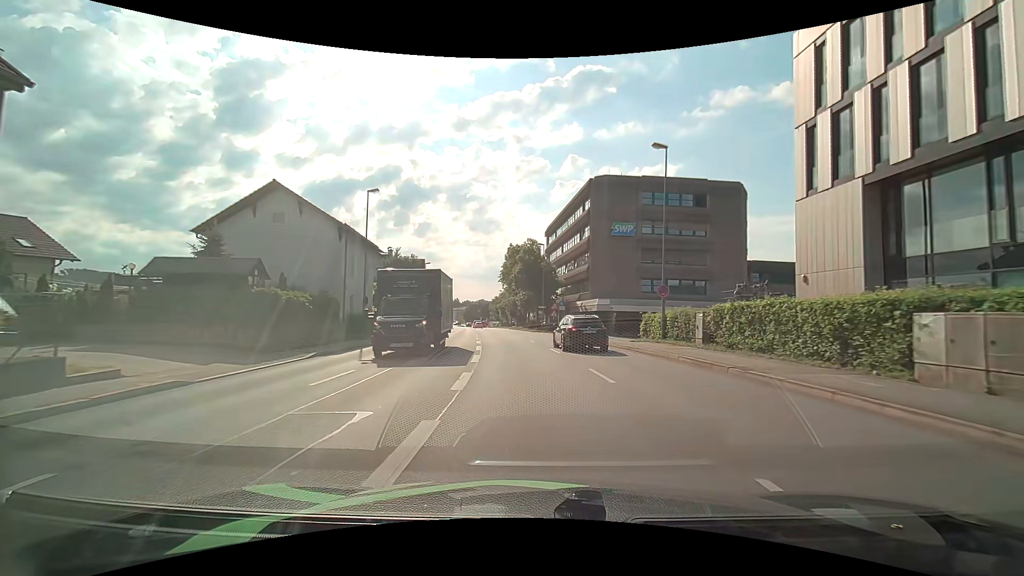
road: primary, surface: asphalt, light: Day
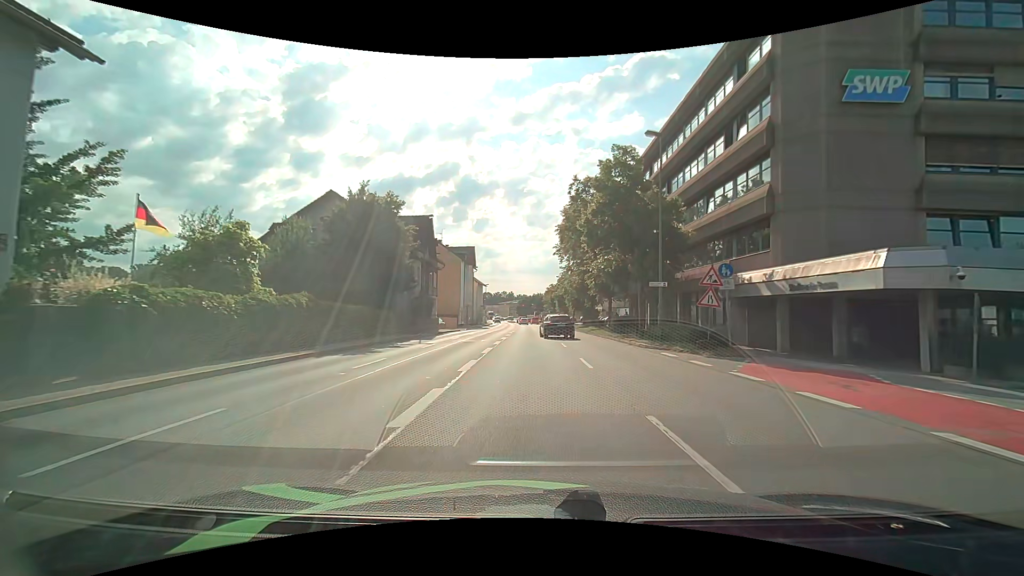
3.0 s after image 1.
(-1.8, +33.5) m; -6°
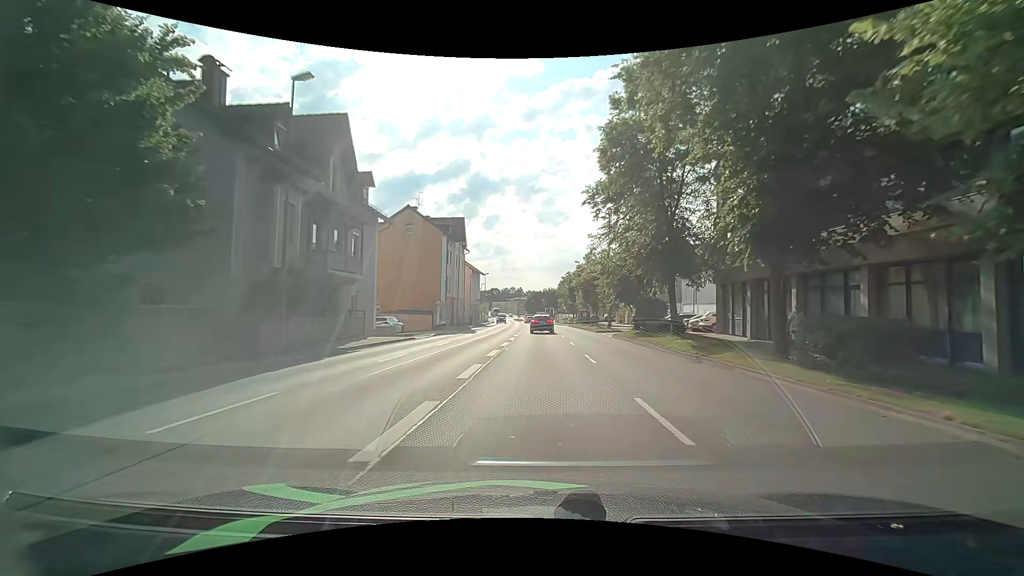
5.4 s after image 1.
(-0.2, +25.4) m; -1°
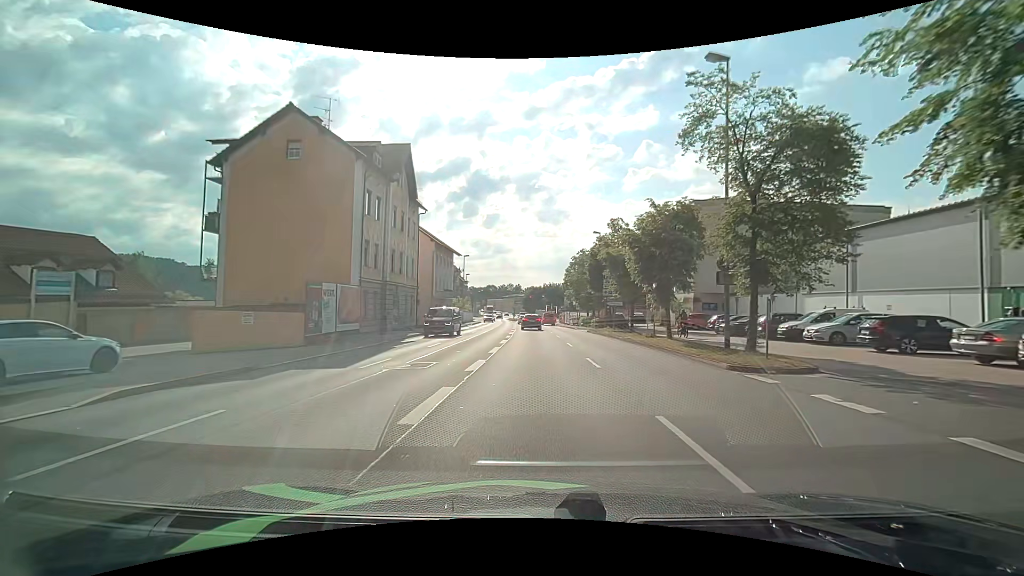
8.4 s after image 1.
(0.0, +28.4) m; +1°
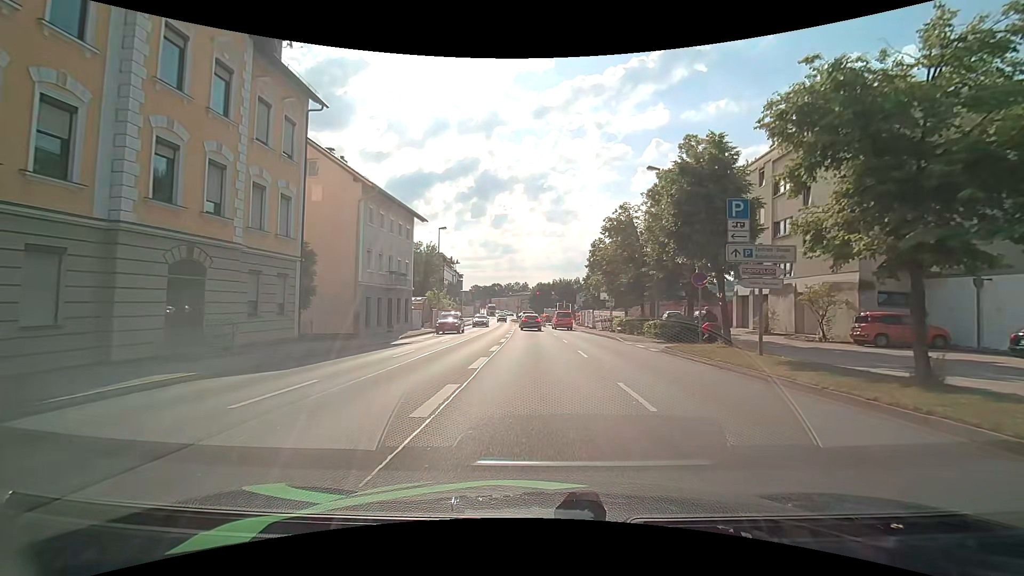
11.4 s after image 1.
(-0.5, +23.4) m; -3°
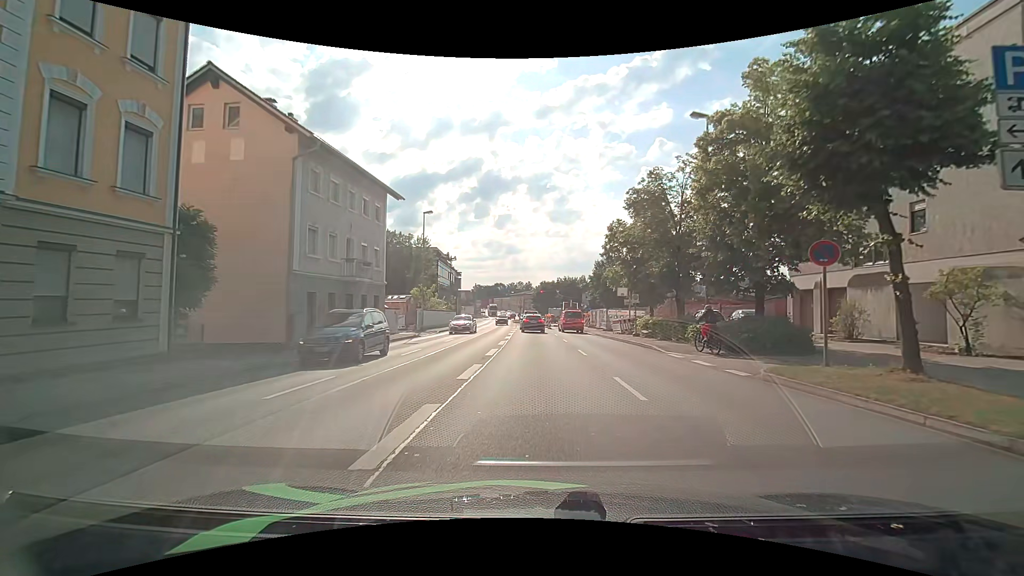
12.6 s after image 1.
(+0.1, +8.1) m; 0°
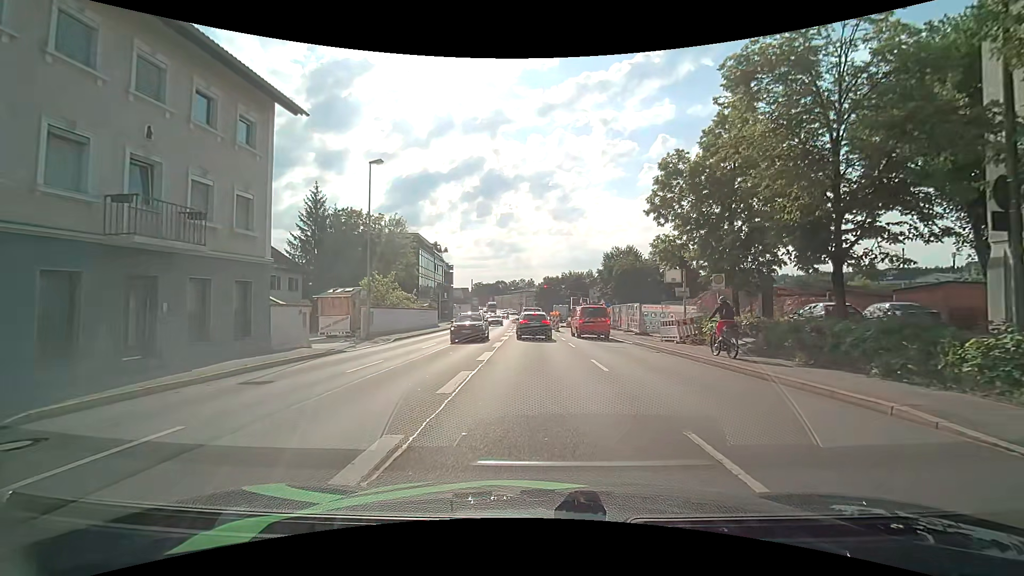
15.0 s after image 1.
(+0.1, +13.9) m; 0°
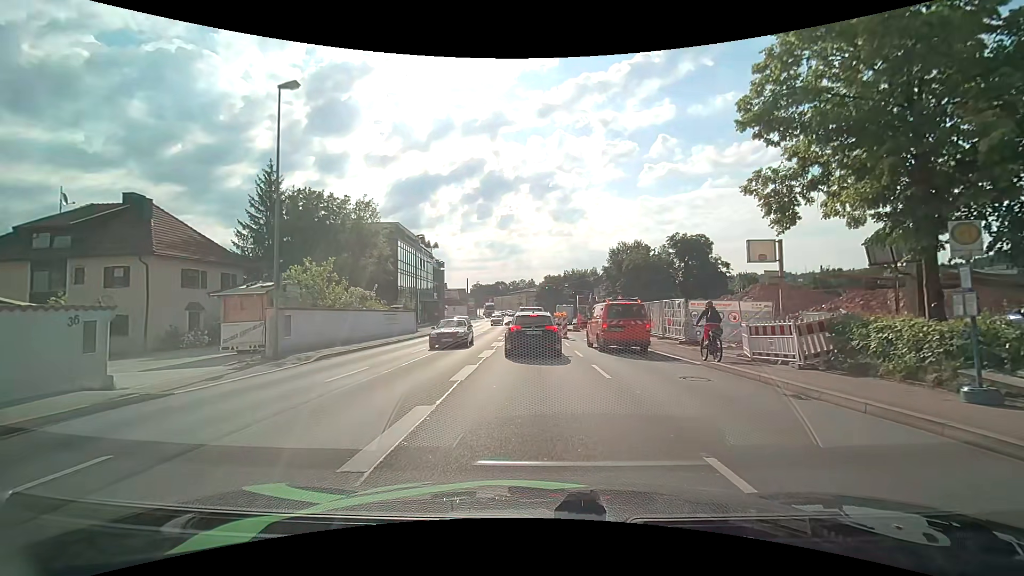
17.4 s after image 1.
(0.0, +9.8) m; 0°
(0, +10) (0, +20) (0, +30) (-1, +40) (-1, +50) (0, +60) (0, +70) (0, +80) (0, +90) (-1, +100) m
